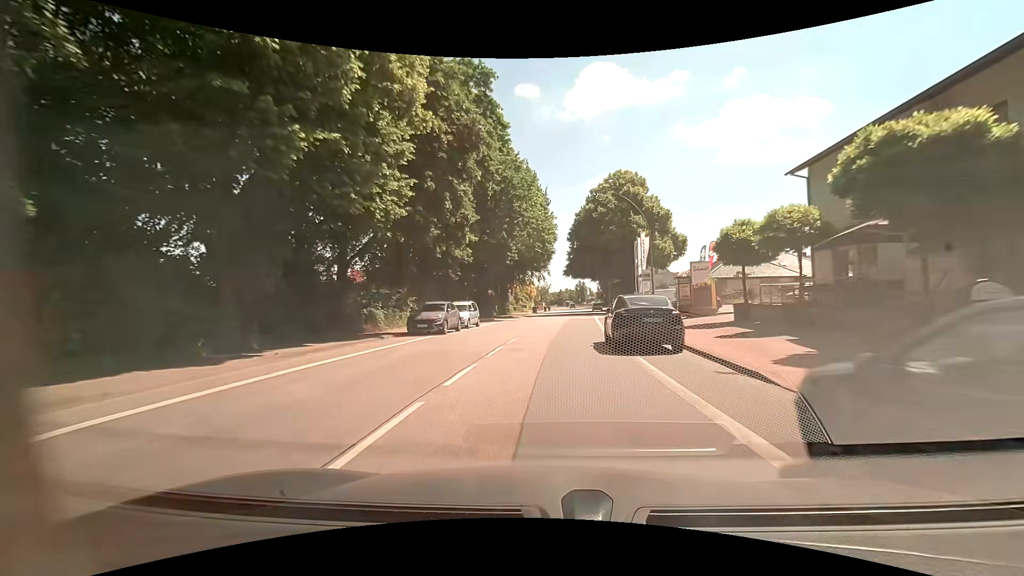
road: primary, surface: asphalt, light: Day
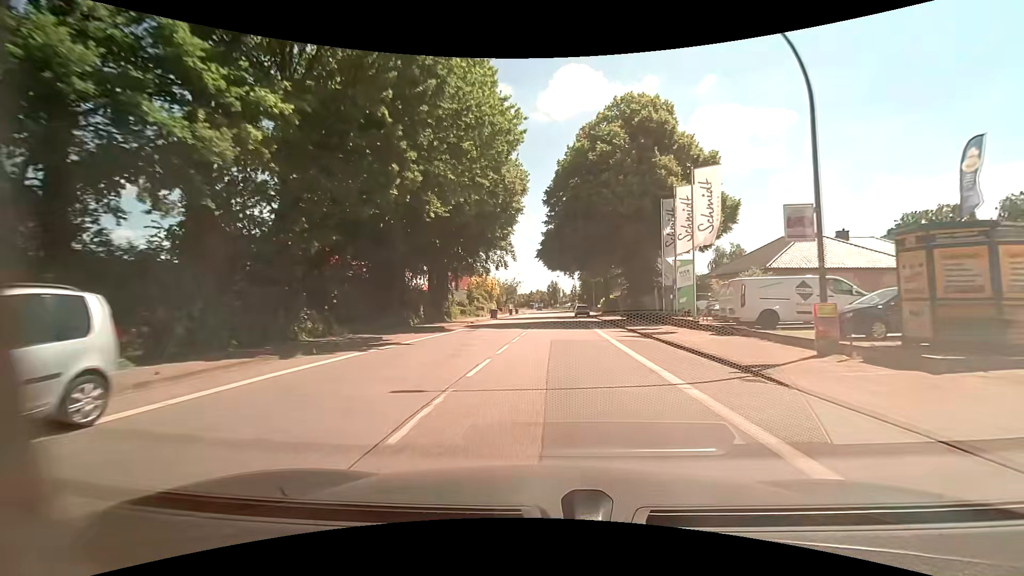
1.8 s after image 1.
(+0.6, +25.9) m; +3°
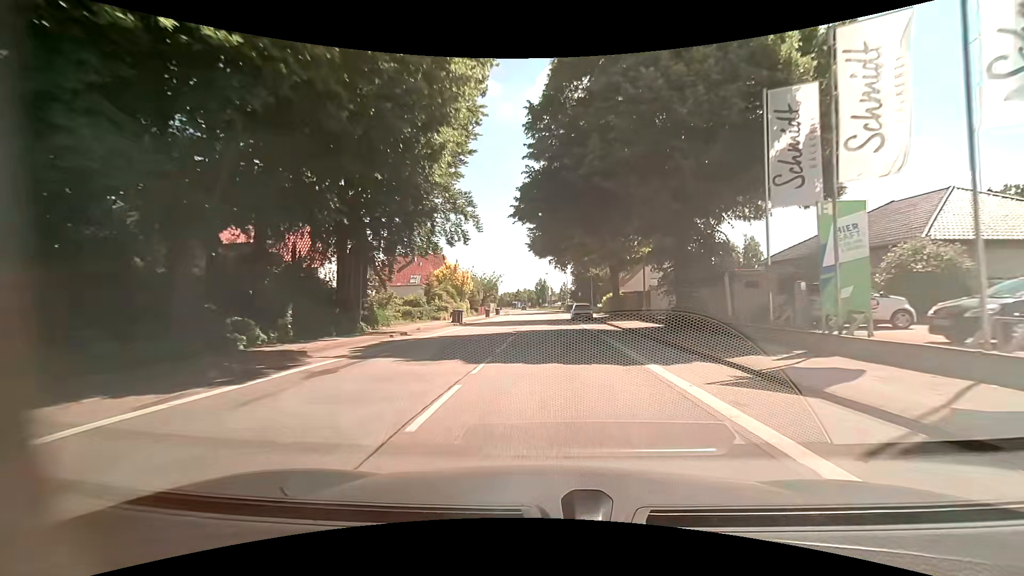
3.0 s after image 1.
(+0.2, +17.5) m; +1°
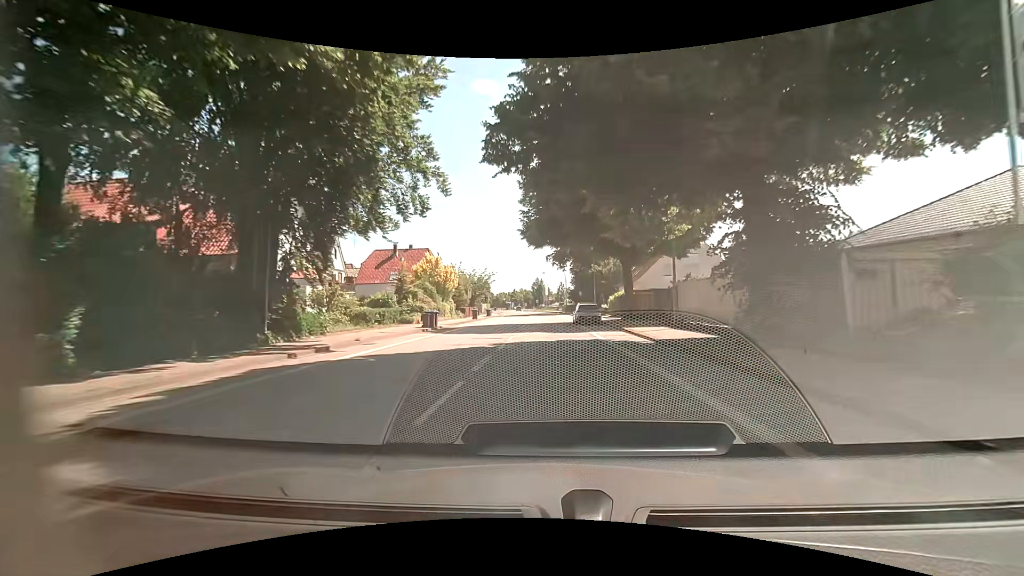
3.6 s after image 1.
(0.0, +8.7) m; +1°
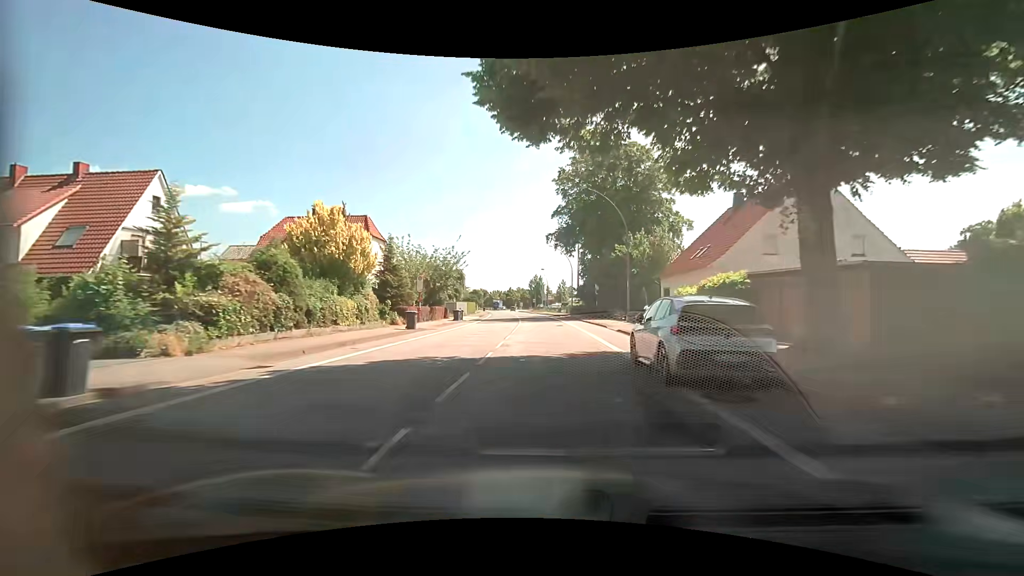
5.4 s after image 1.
(-0.1, +25.7) m; 0°
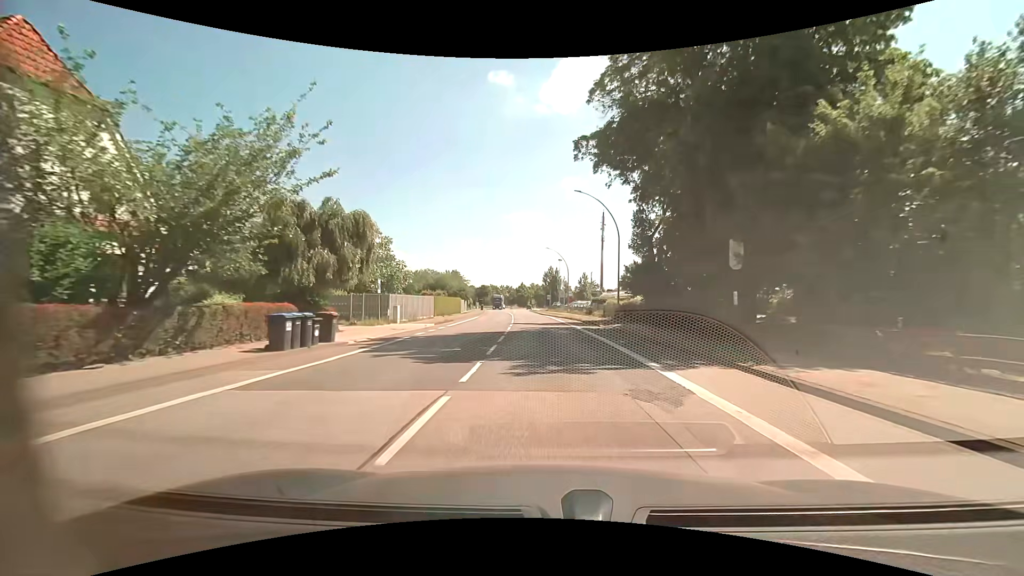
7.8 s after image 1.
(-0.5, +34.3) m; -2°
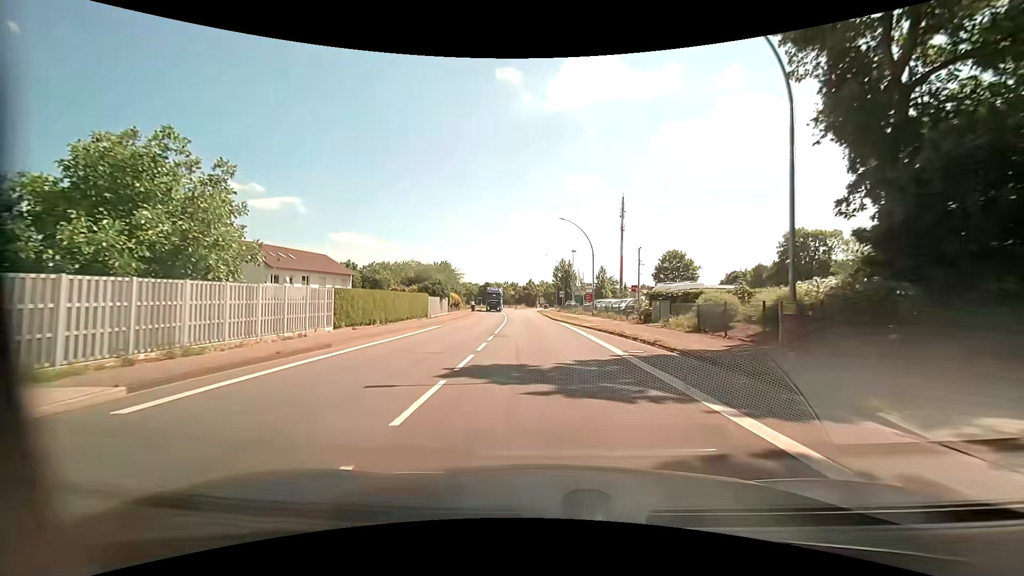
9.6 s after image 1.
(-0.4, +25.6) m; -1°
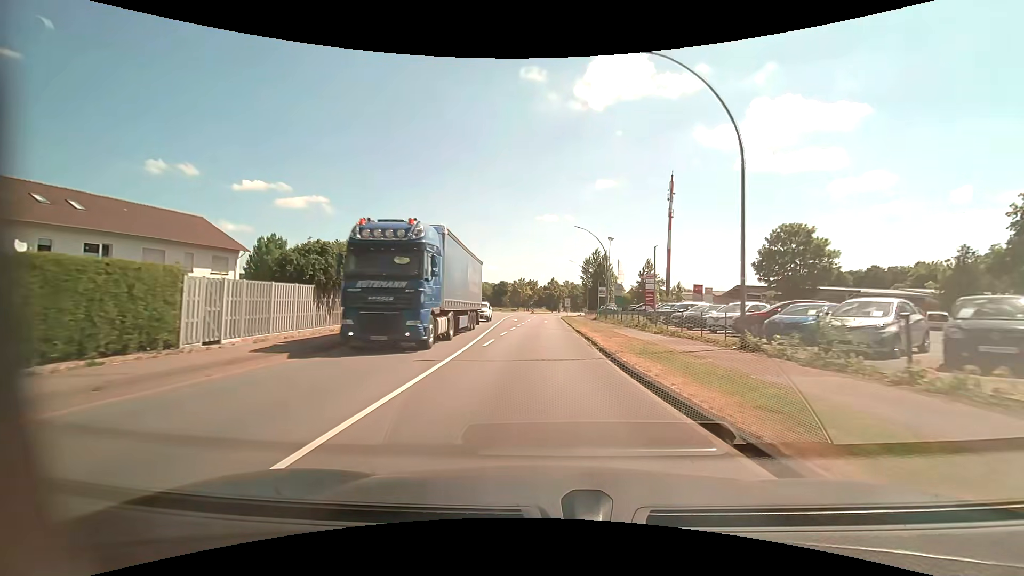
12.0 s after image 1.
(-0.5, +34.0) m; -2°
